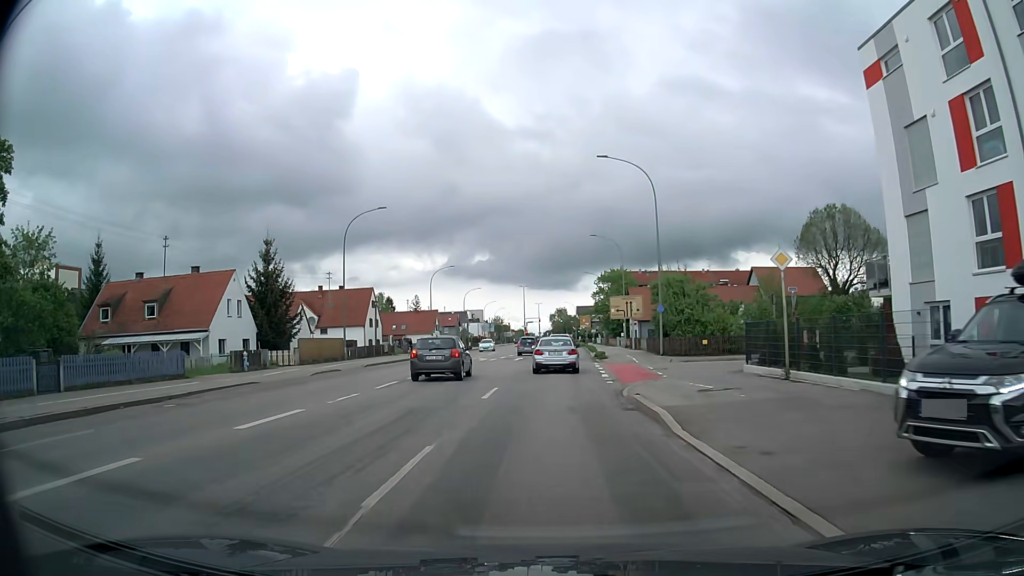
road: tertiary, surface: asphalt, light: Day
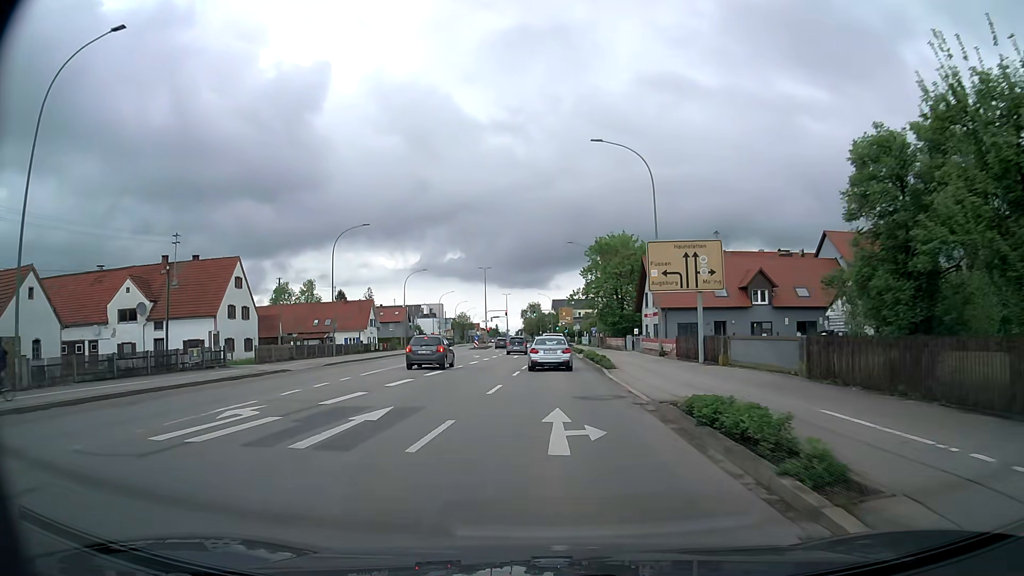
(+0.7, +35.3) m; +2°
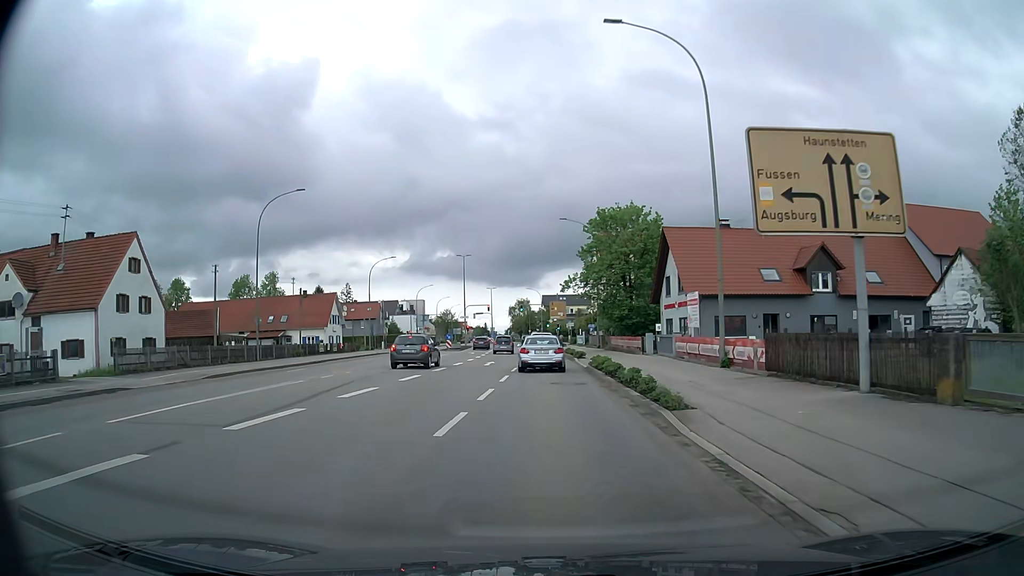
(+0.1, +15.1) m; +1°
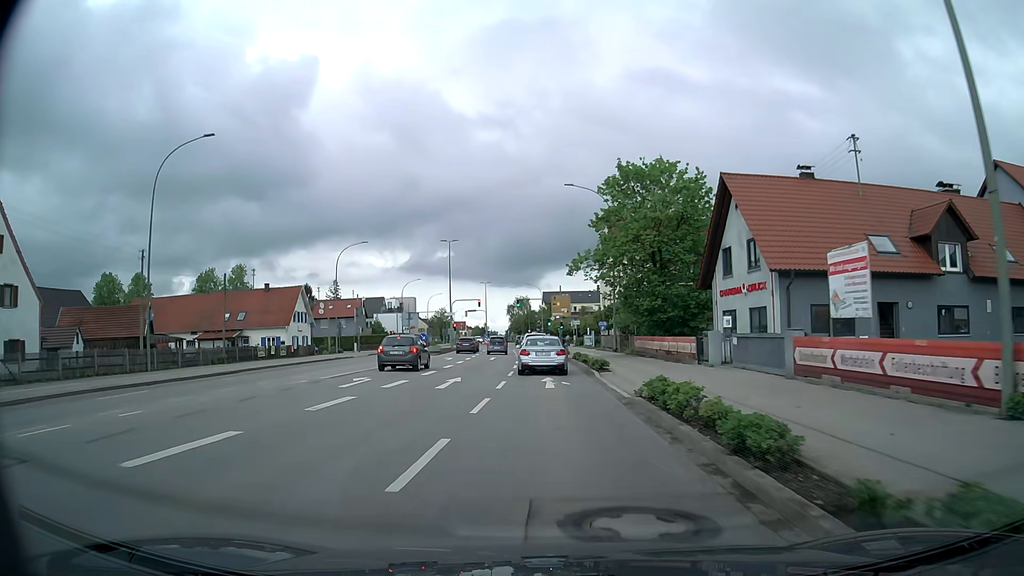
(0.0, +14.6) m; 0°
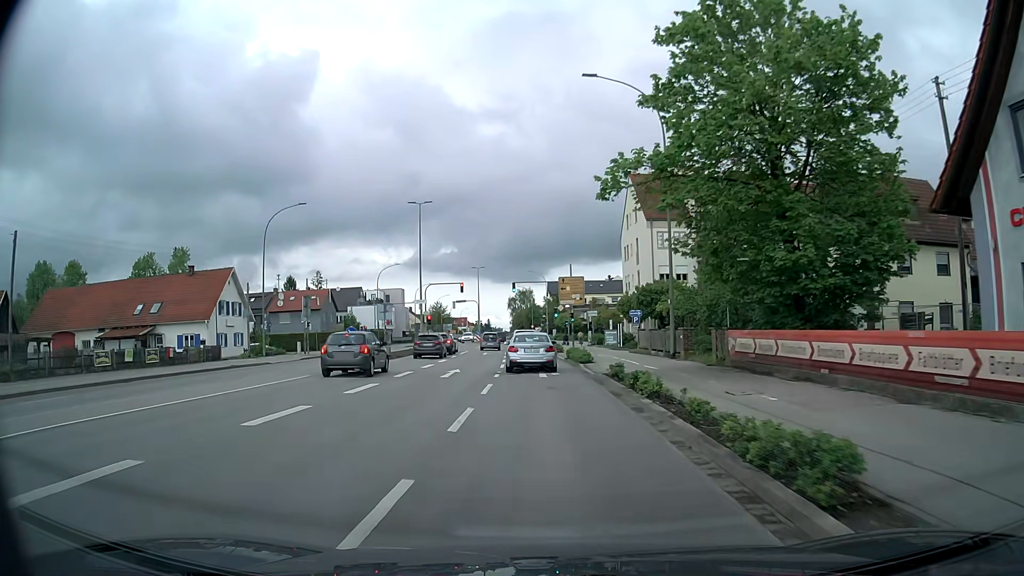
(0.0, +20.9) m; -1°
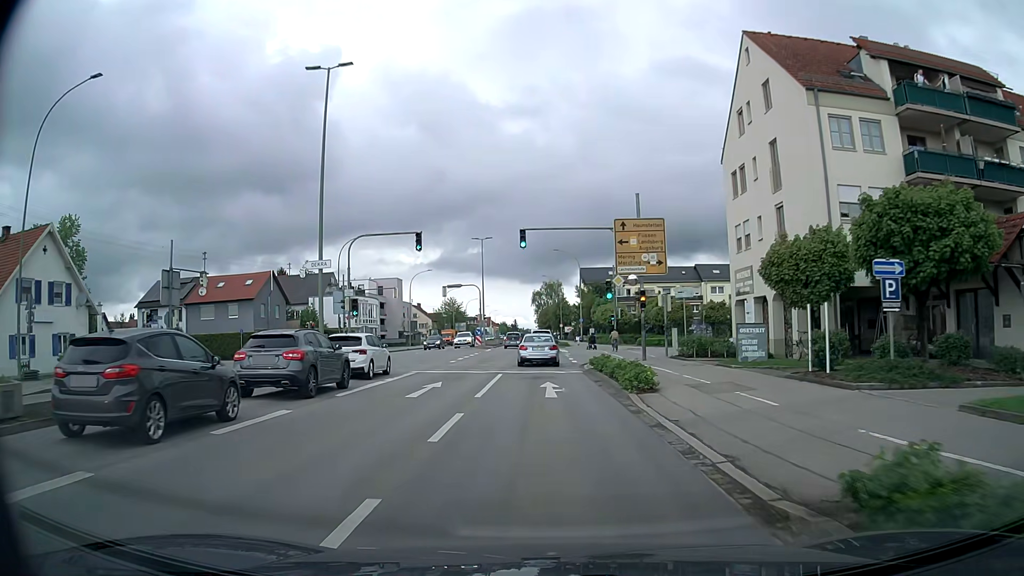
(-0.3, +30.8) m; -2°
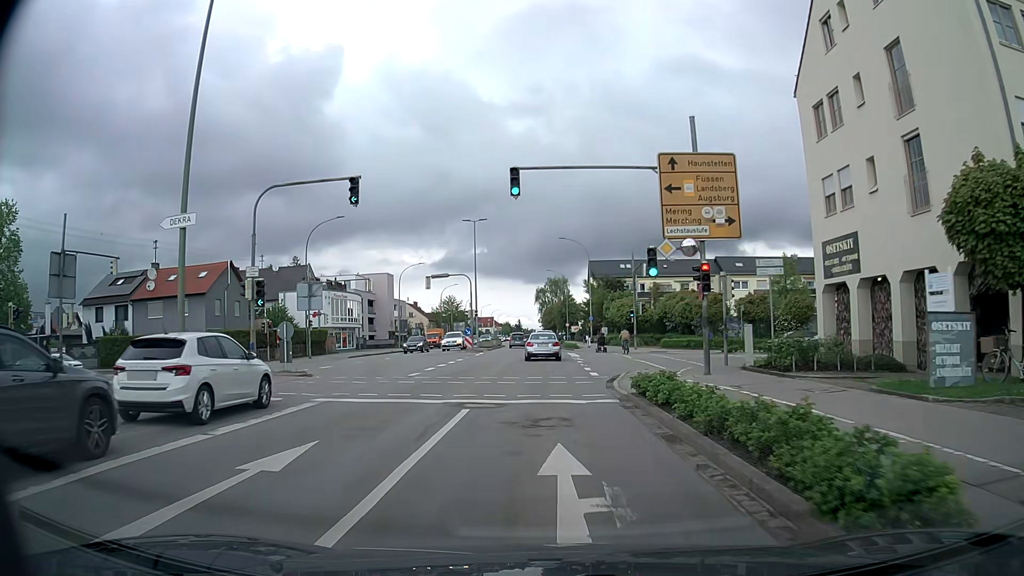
(0.0, +11.0) m; 0°
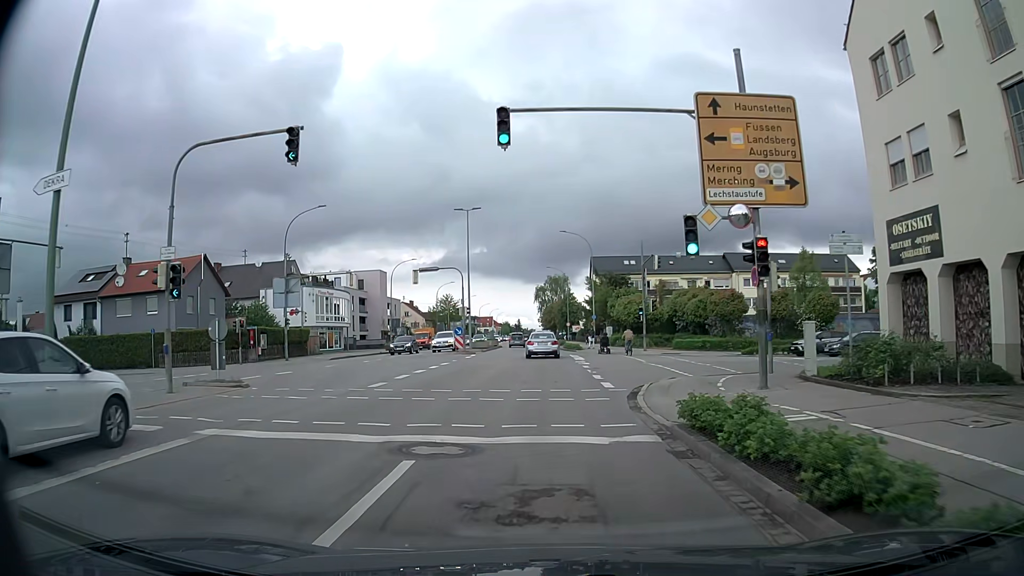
(0.0, +5.0) m; 0°
(0, +10) (+1, +20) (+7, +27) (+17, +30) (+27, +32) (+37, +33) (+46, +34) (+56, +36) (+66, +37) (+76, +38) m
